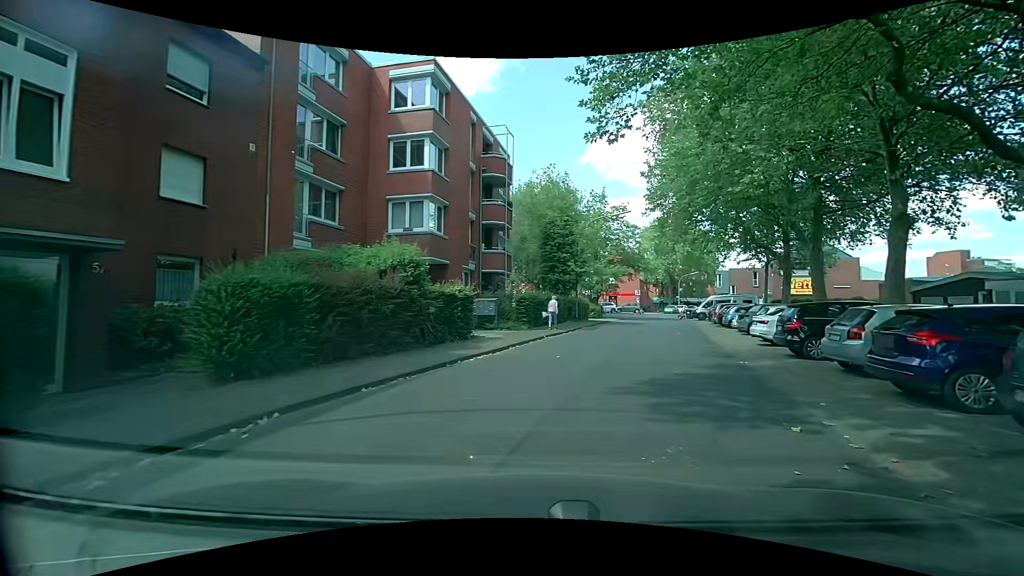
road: residential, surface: asphalt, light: Day
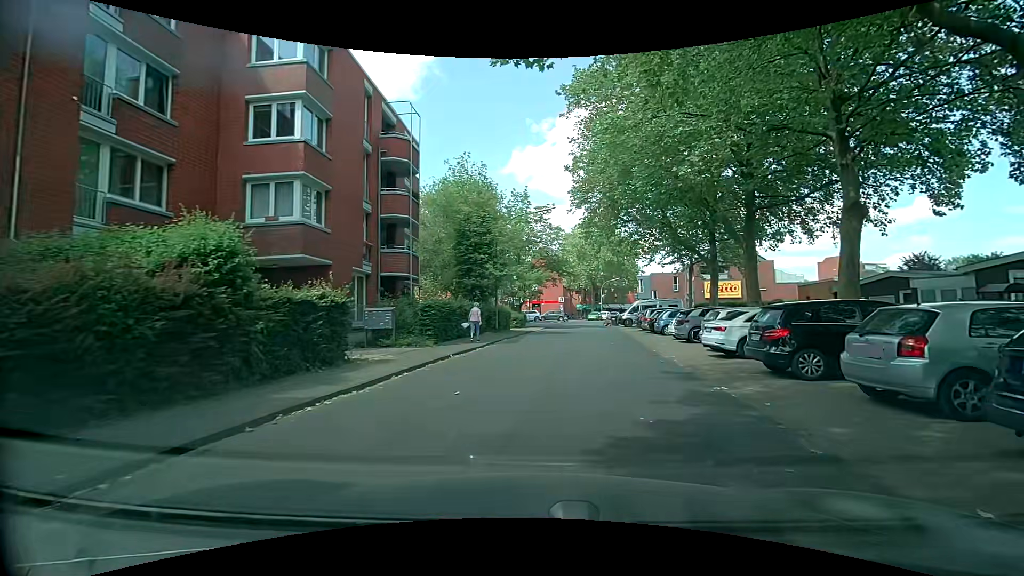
(+0.5, +4.5) m; +9°
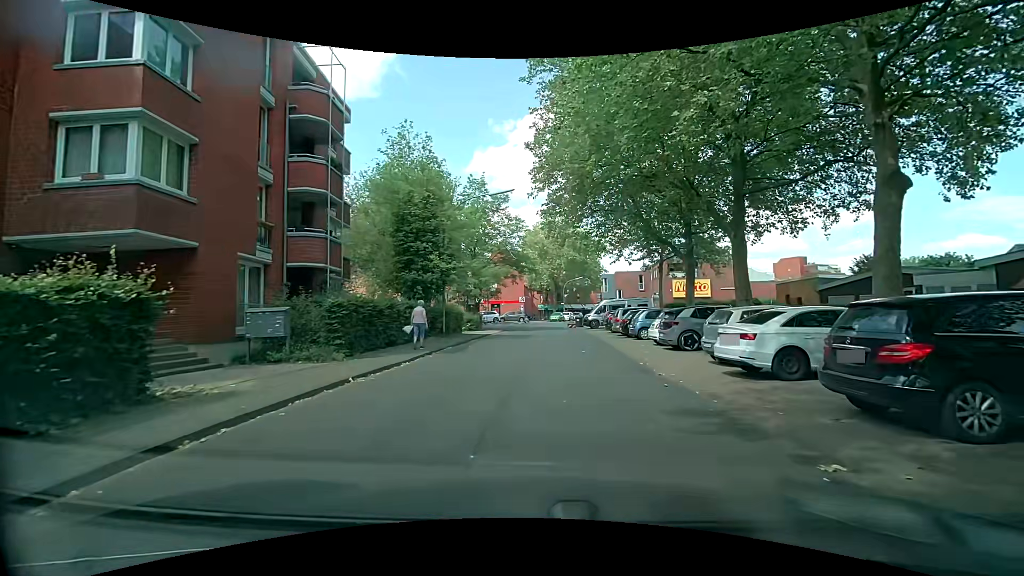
(+0.3, +5.0) m; +6°
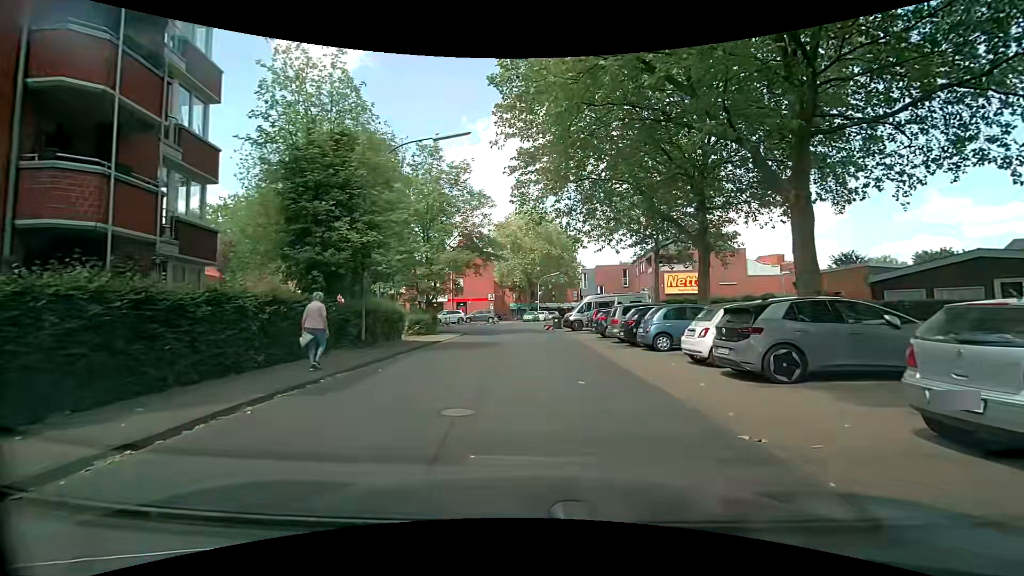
(+0.1, +8.5) m; +1°
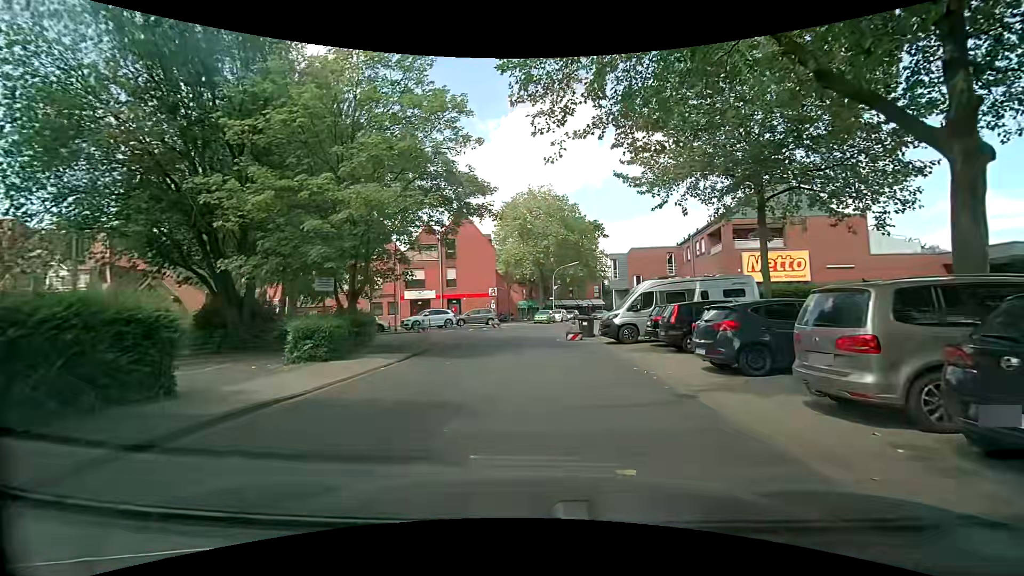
(+0.4, +15.2) m; 0°
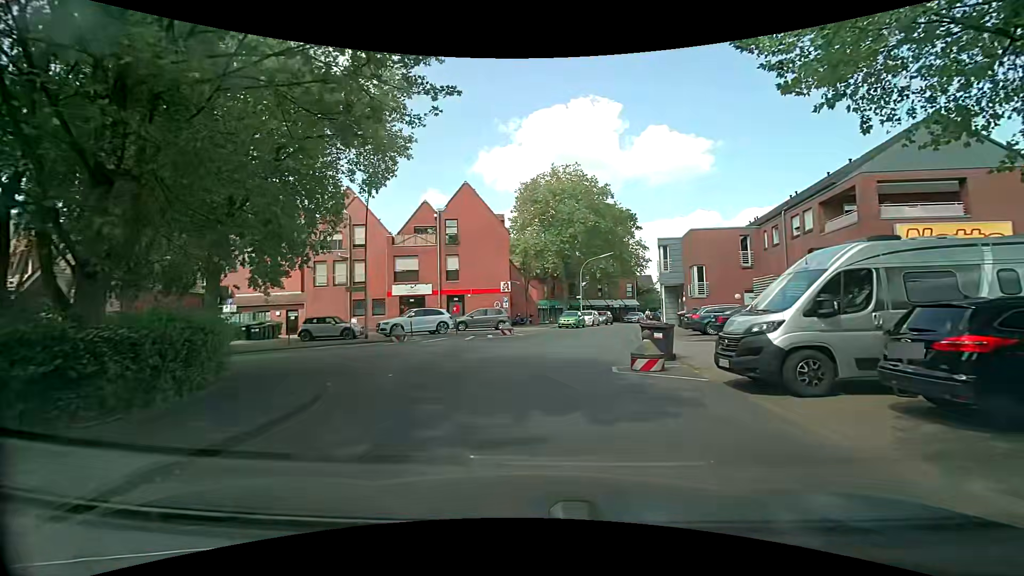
(-0.1, +11.3) m; -1°
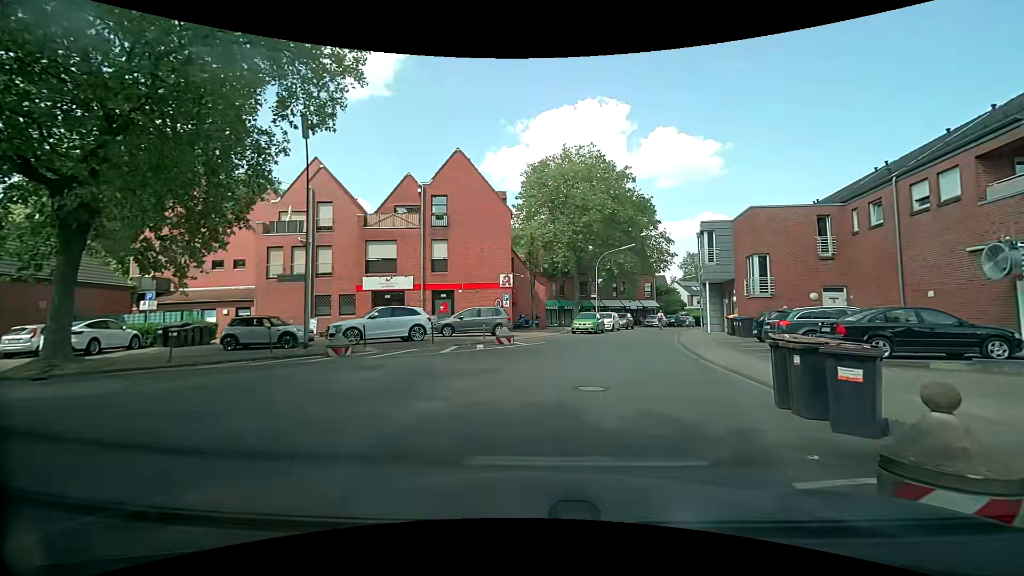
(-0.2, +8.1) m; -2°
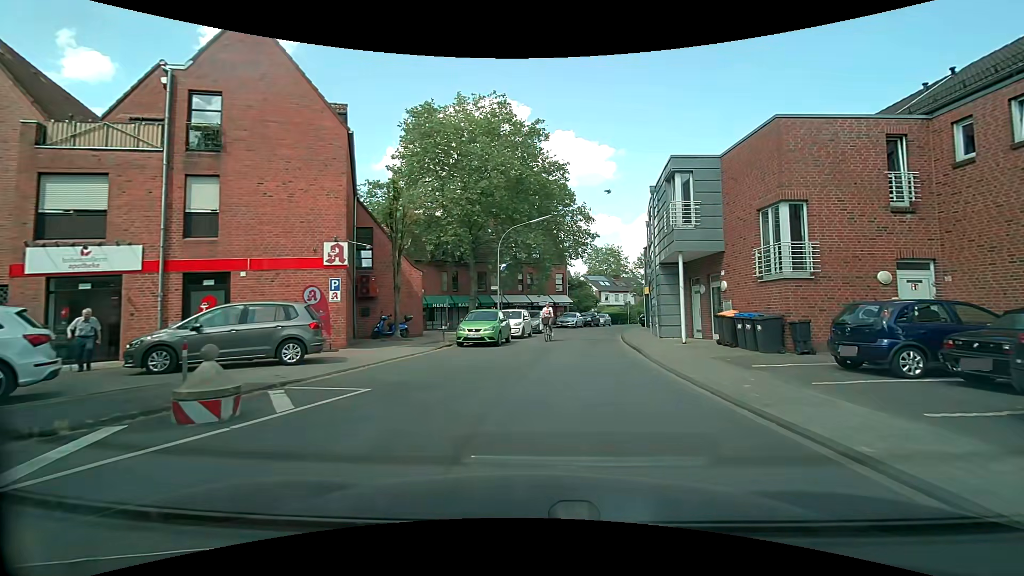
(+1.4, +13.7) m; +11°
